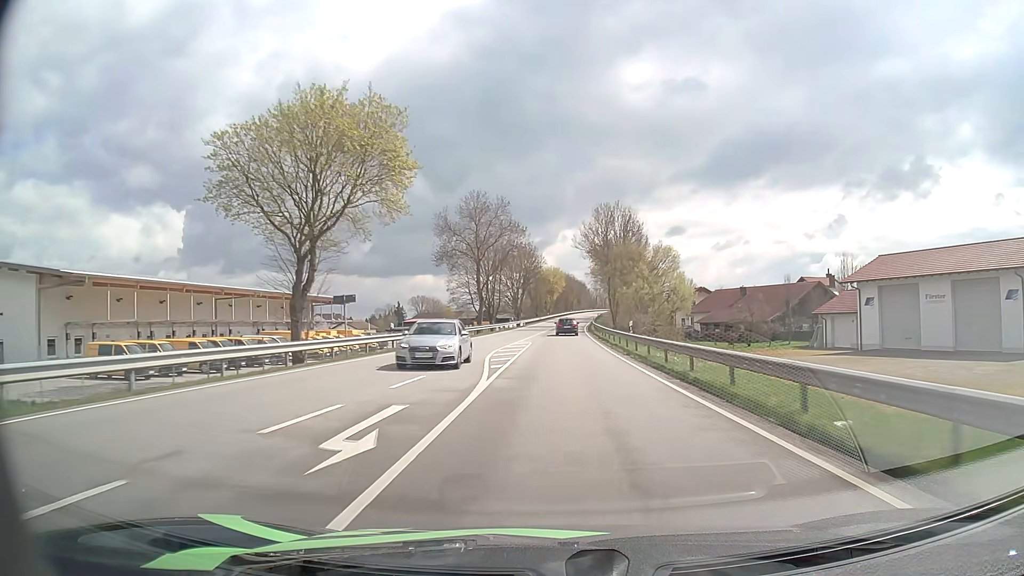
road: primary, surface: asphalt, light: Day
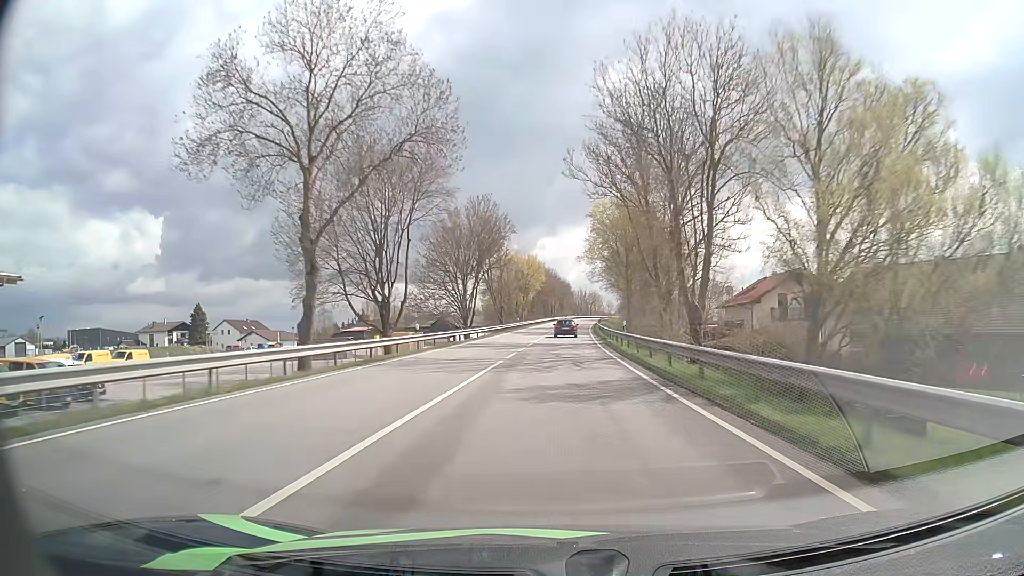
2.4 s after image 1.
(+0.9, +51.3) m; +2°
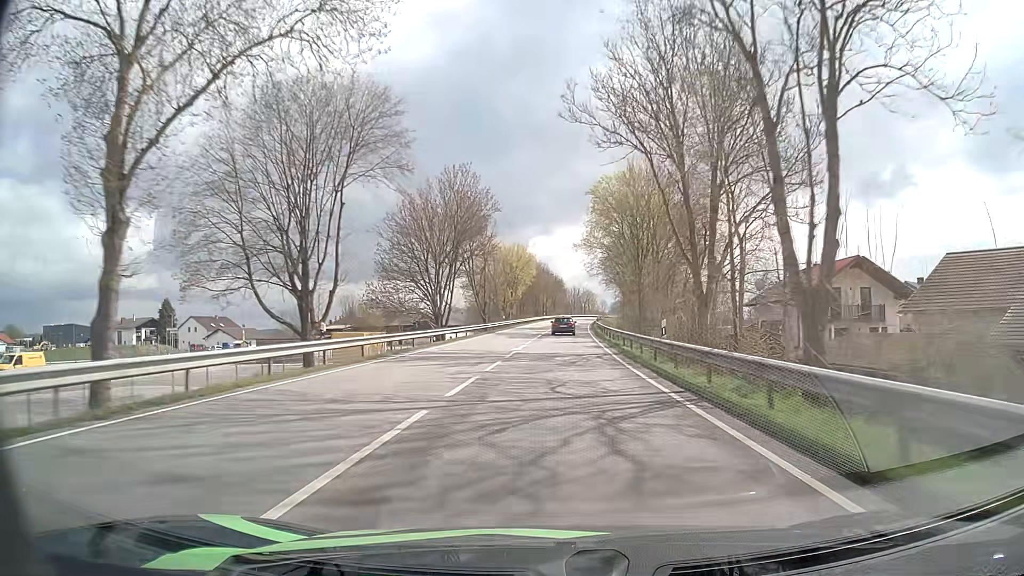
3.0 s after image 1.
(+0.1, +13.1) m; +1°
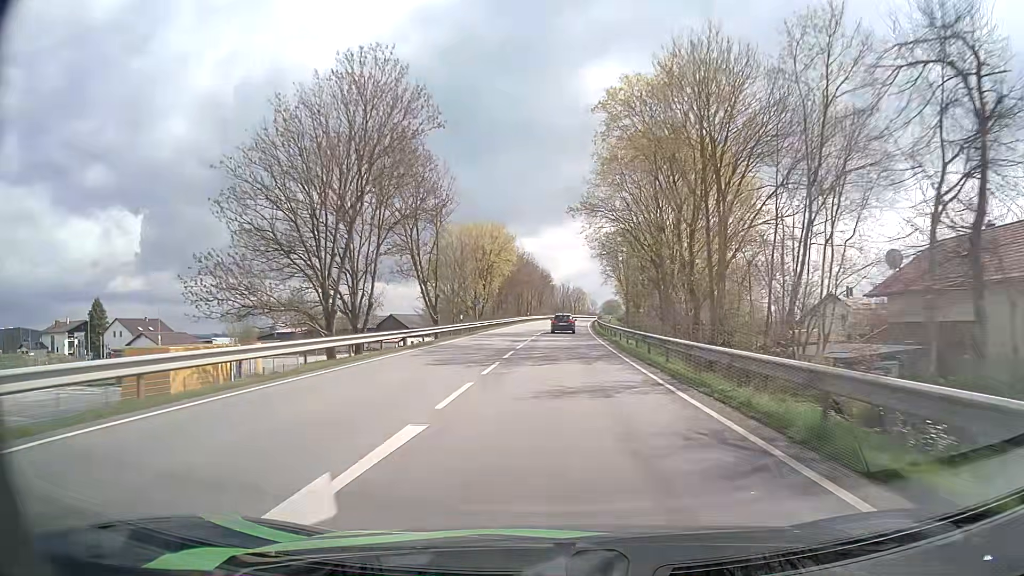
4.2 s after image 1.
(+0.3, +25.8) m; +1°
(0, +10) (0, +20) (0, +30) (0, +40) (+1, +50) (+1, +60) (+2, +70) (+2, +80) (+3, +90) (+3, +100) m
